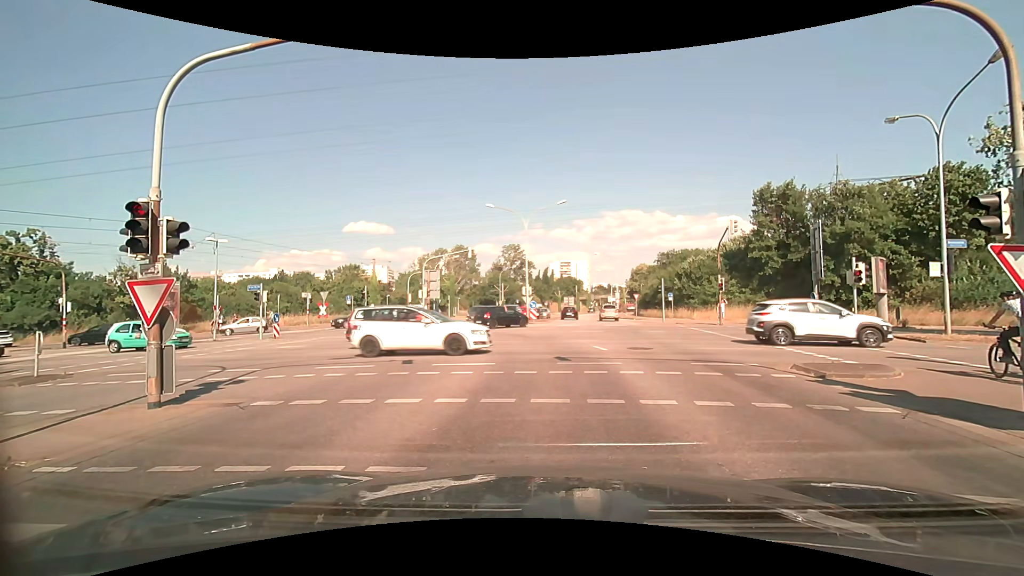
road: secondary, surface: asphalt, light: Day
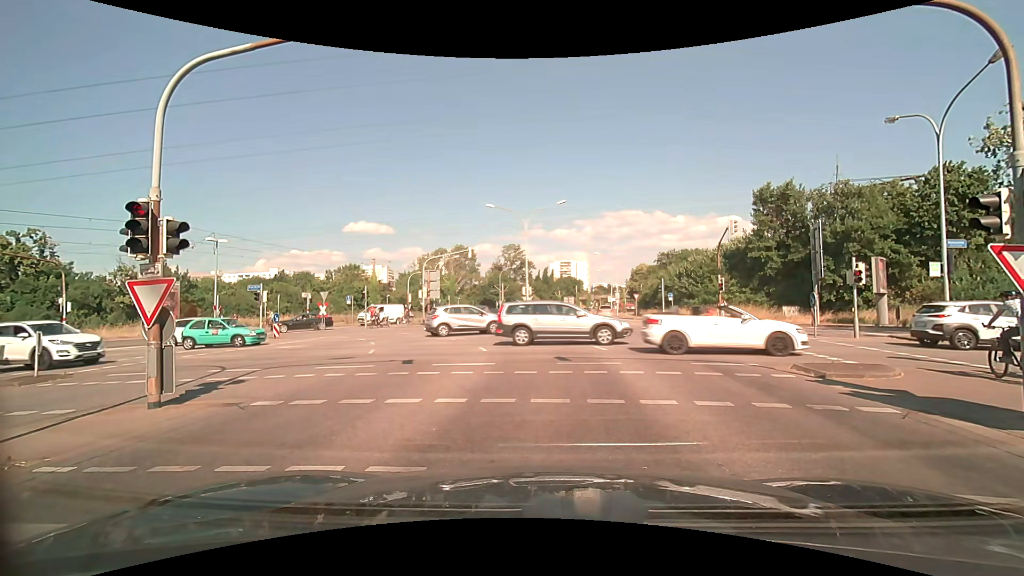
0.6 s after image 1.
(0.0, 0.0) m; 0°
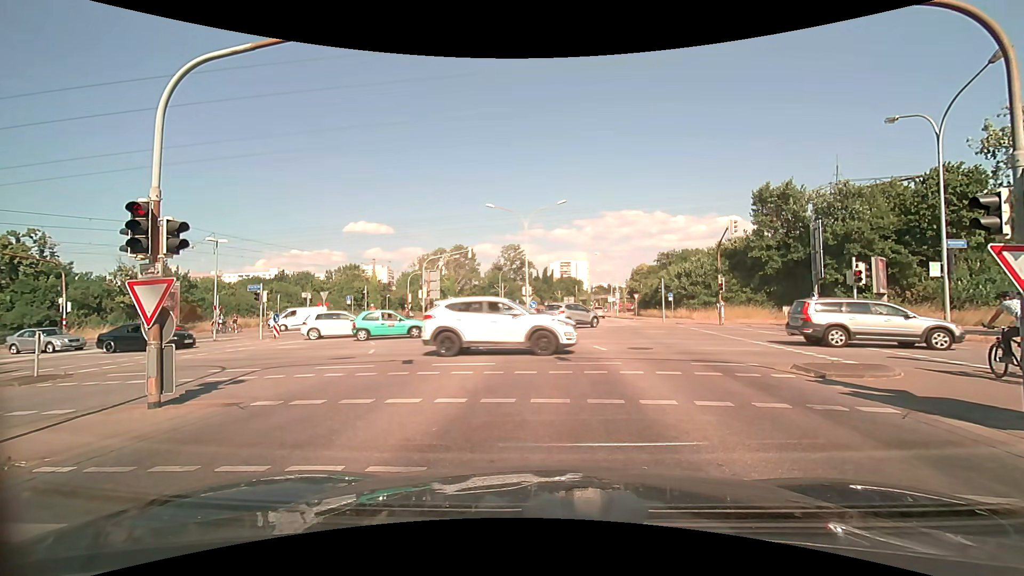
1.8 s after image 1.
(0.0, 0.0) m; 0°
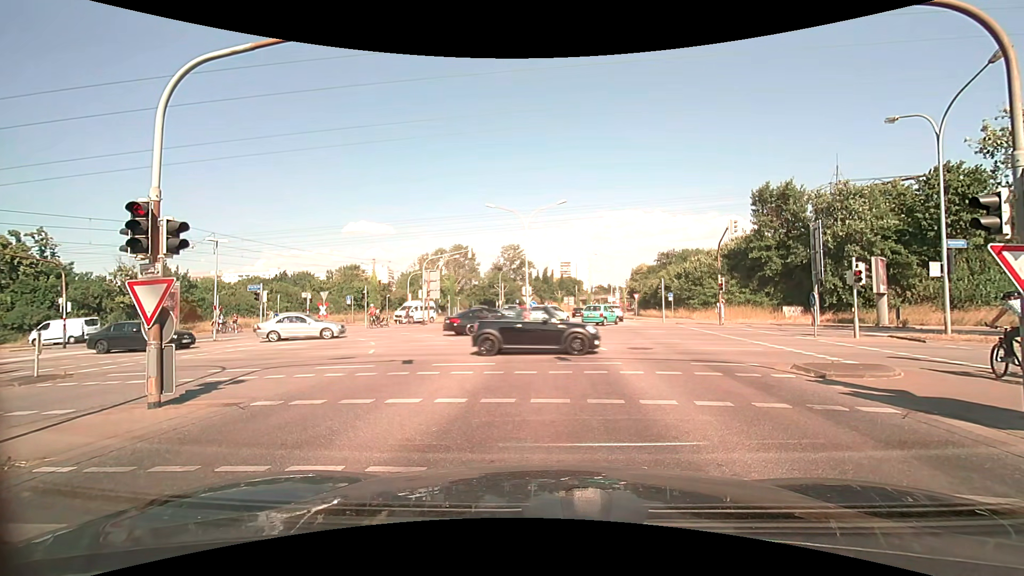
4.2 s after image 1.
(0.0, 0.0) m; 0°
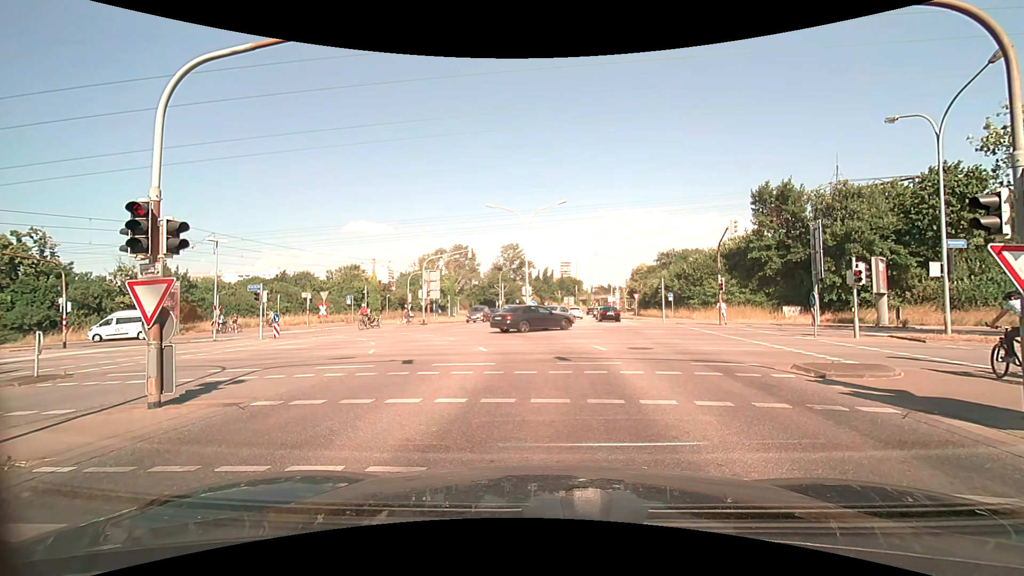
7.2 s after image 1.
(0.0, 0.0) m; 0°
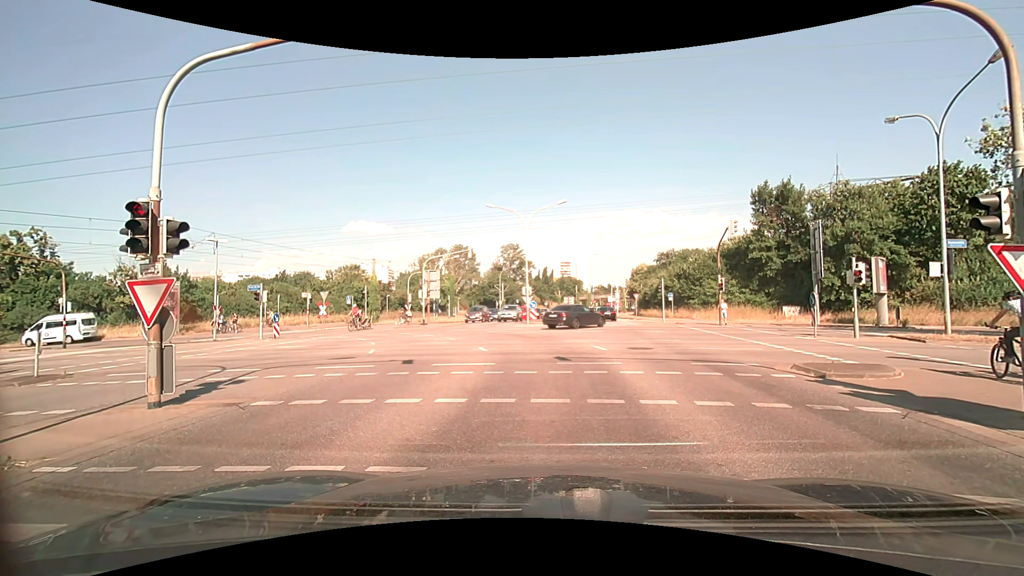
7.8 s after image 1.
(0.0, 0.0) m; 0°
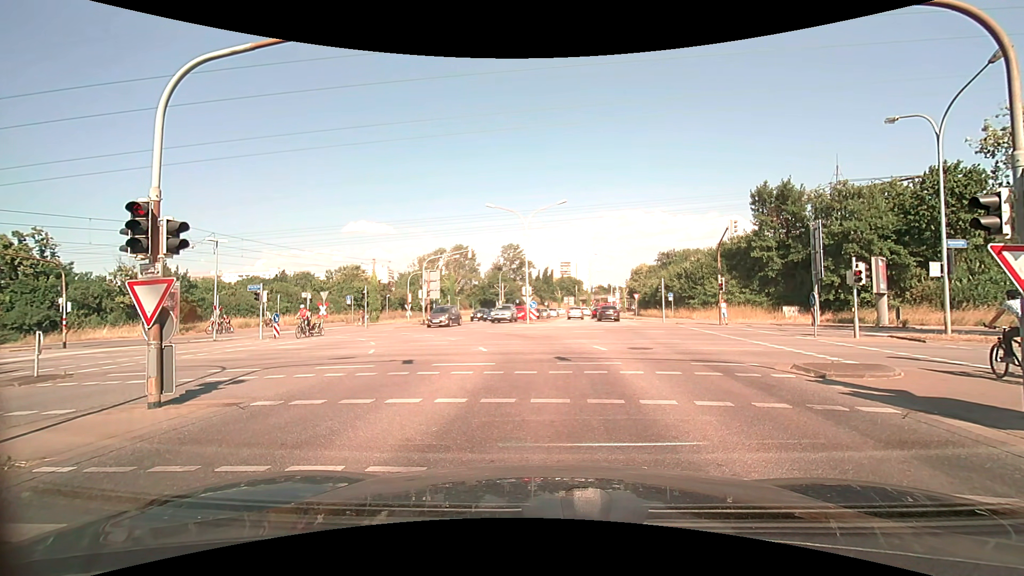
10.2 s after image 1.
(0.0, 0.0) m; 0°
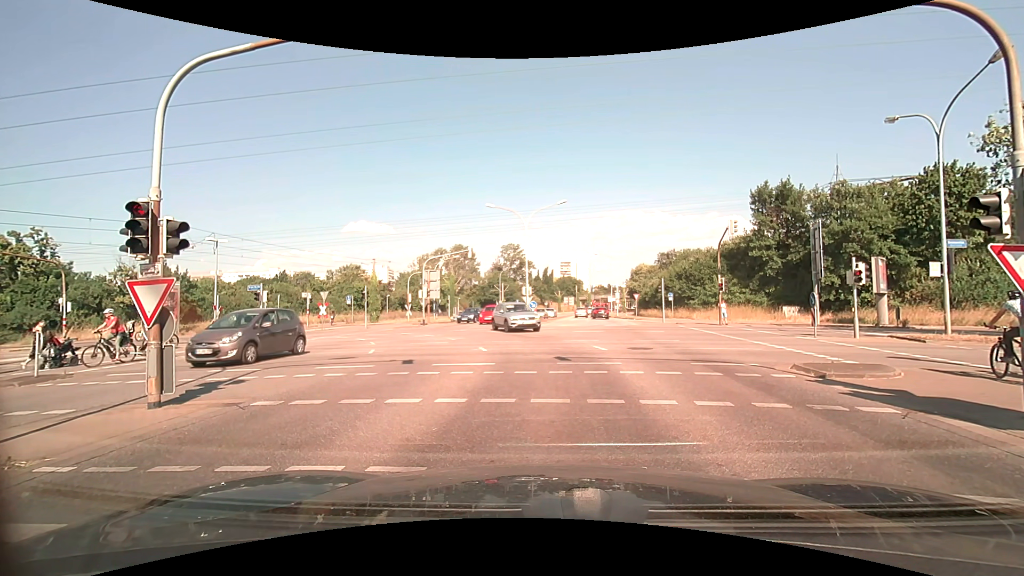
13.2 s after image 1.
(0.0, 0.0) m; 0°
(0, +10) (0, +20) (-3, +29) (-10, +36) (-20, +39) (-30, +41) (-40, +42) (-50, +44) (-59, +45) (-69, +47) m
